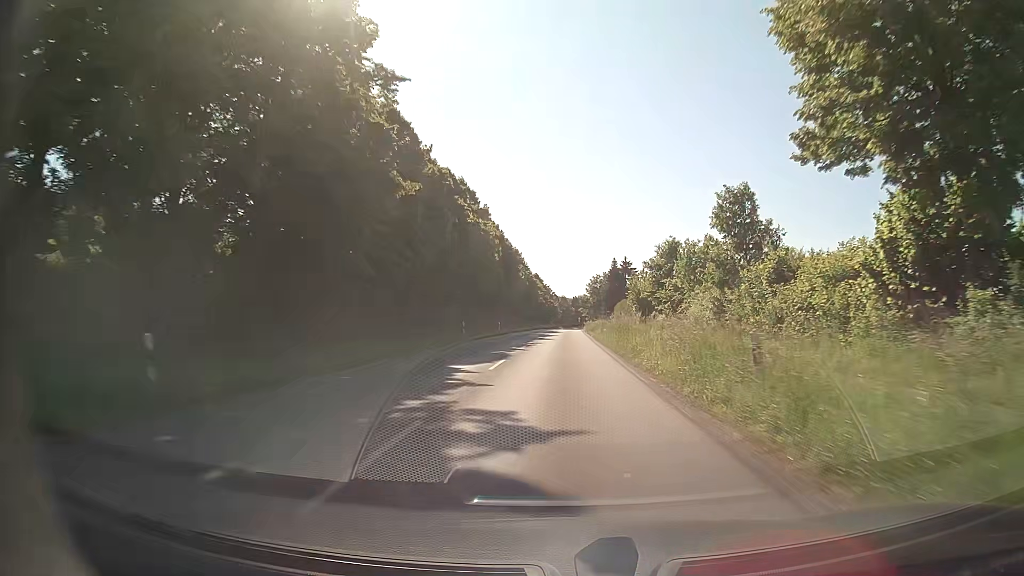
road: secondary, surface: asphalt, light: Day
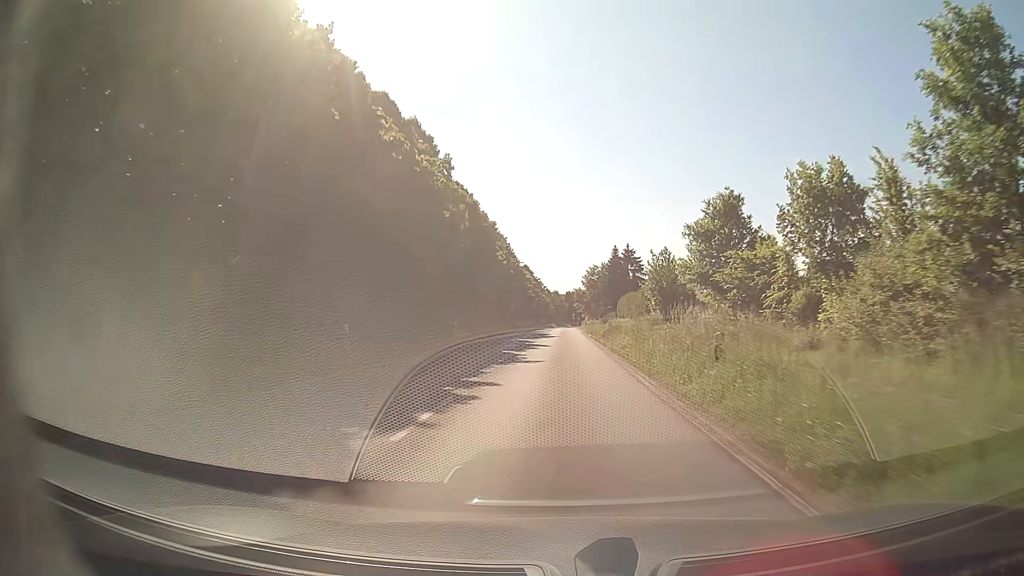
(+0.1, +21.6) m; +1°
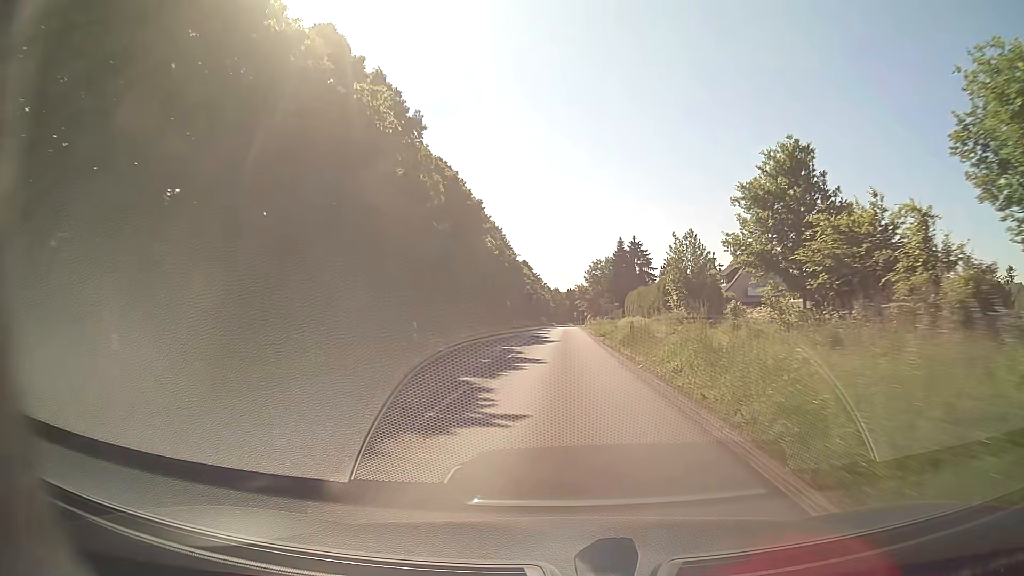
(0.0, +10.8) m; 0°
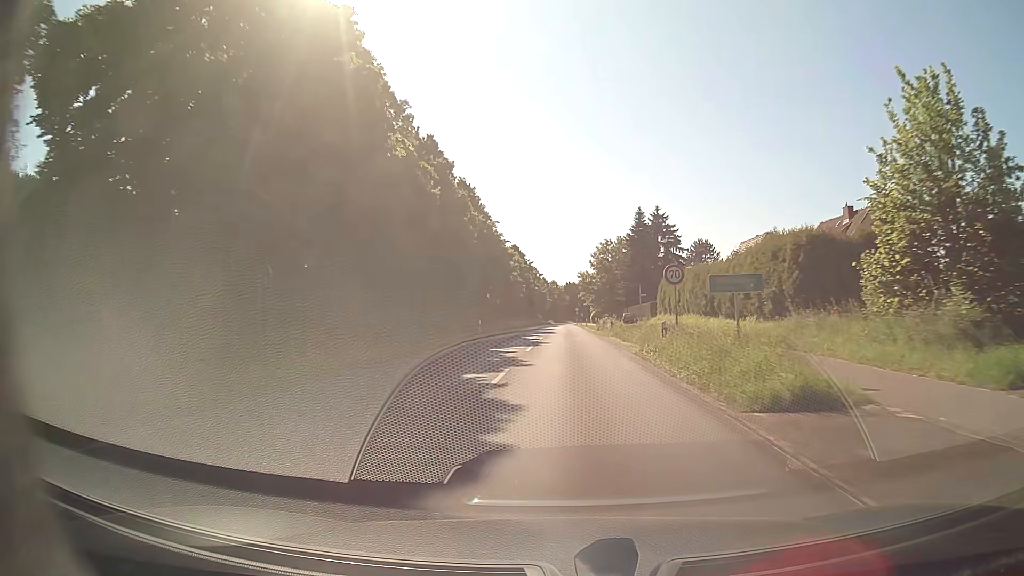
(-0.1, +32.5) m; 0°
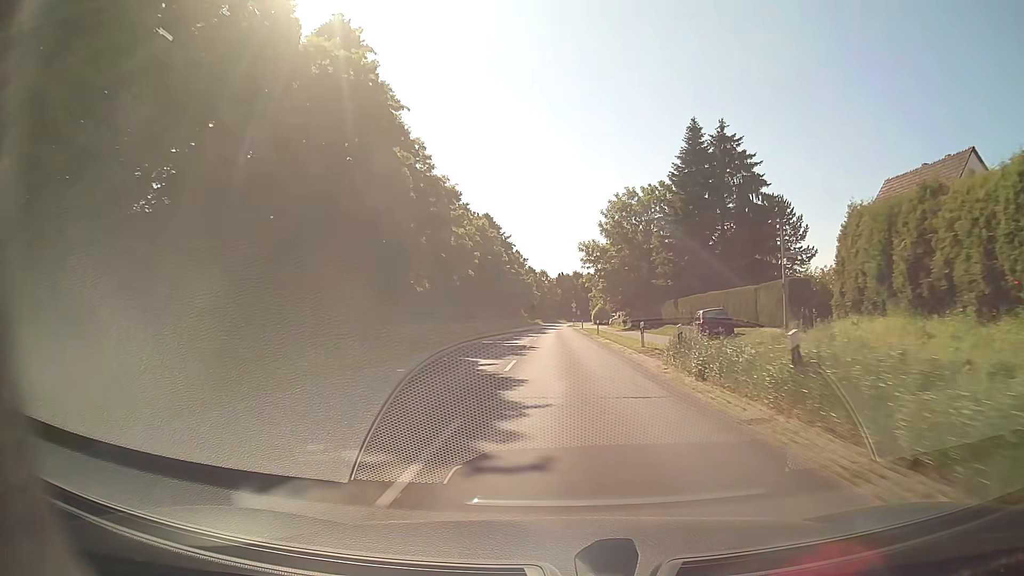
(+0.2, +43.4) m; +1°
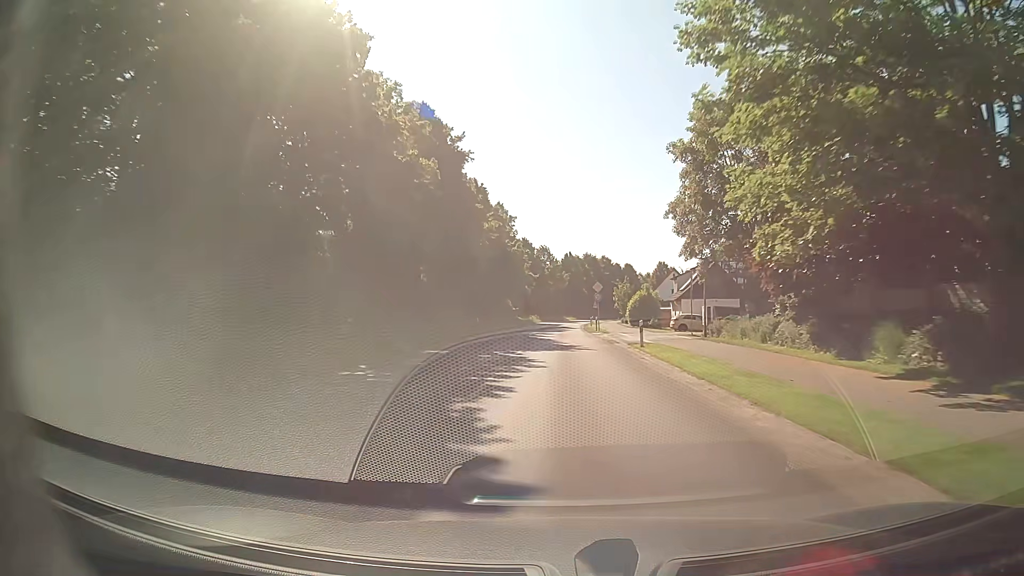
(-0.1, +54.3) m; 0°
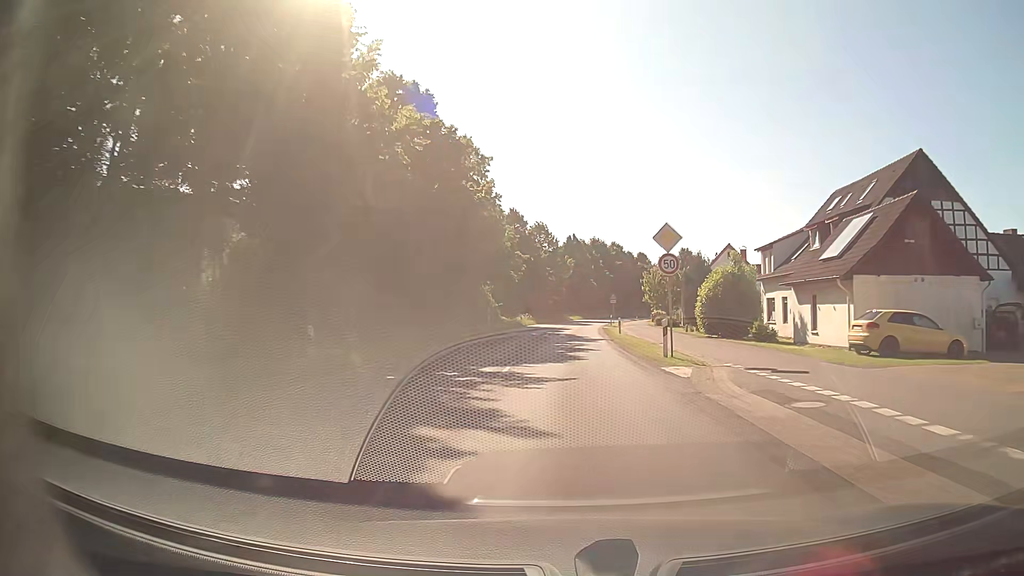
(0.0, +32.3) m; 0°
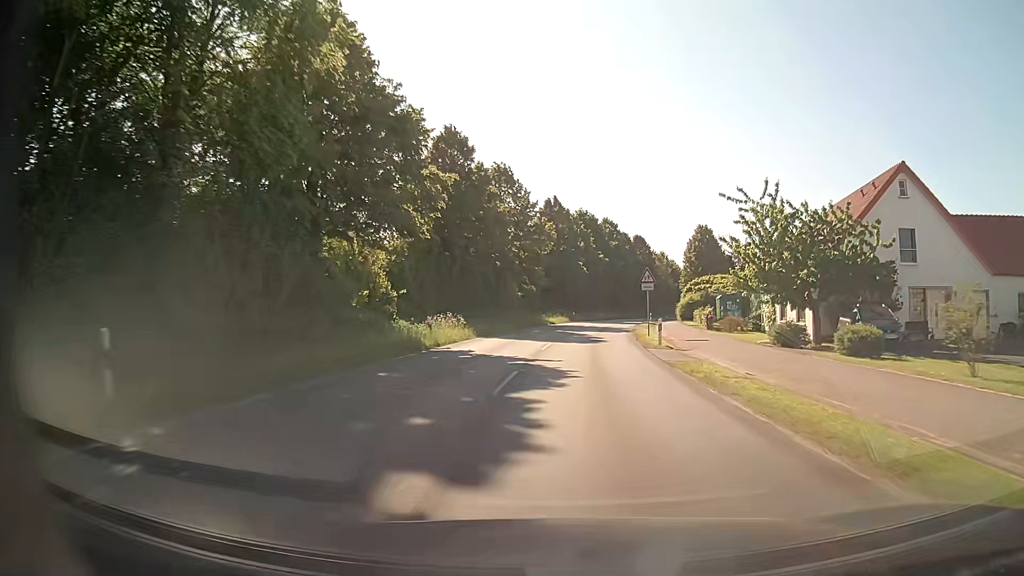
(+0.3, +39.2) m; +2°
(0, +10) (0, +20) (+1, +30) (+2, +40) (+3, +50) (+5, +60) (+7, +70) (+8, +79) (+11, +89) (+13, +99) m
